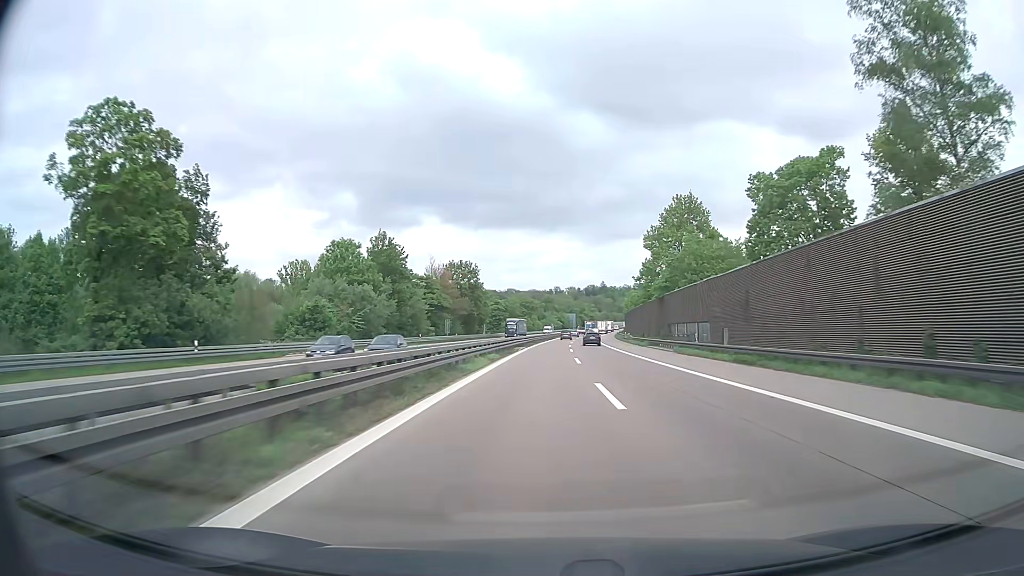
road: motorway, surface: asphalt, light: Day
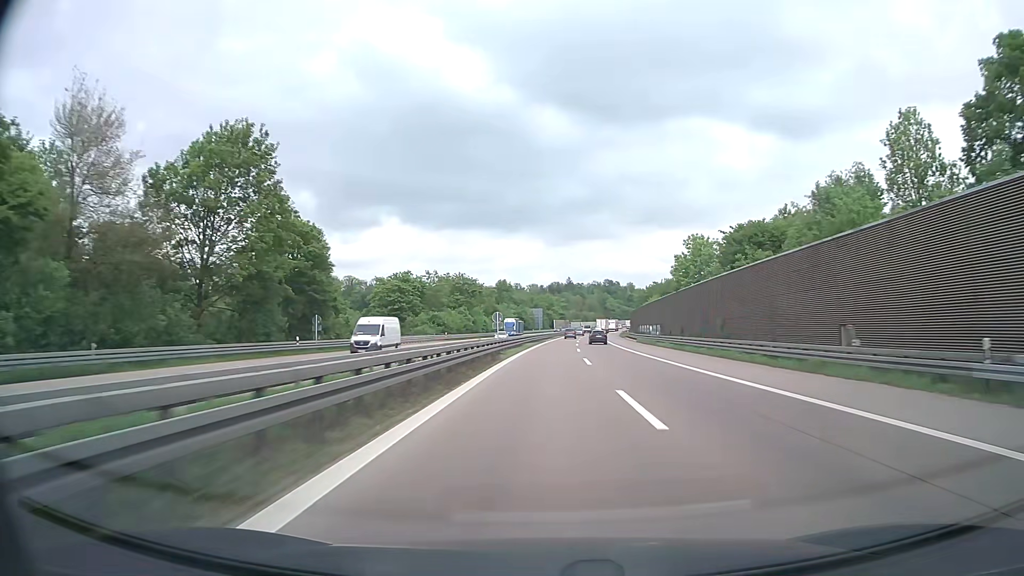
(+2.3, +92.9) m; +3°
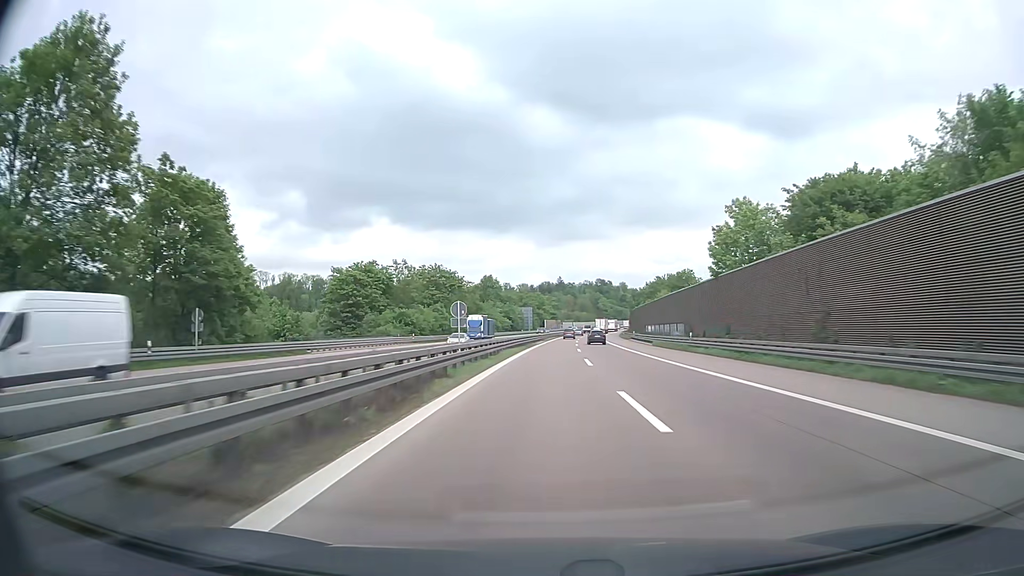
(+0.2, +18.7) m; +1°
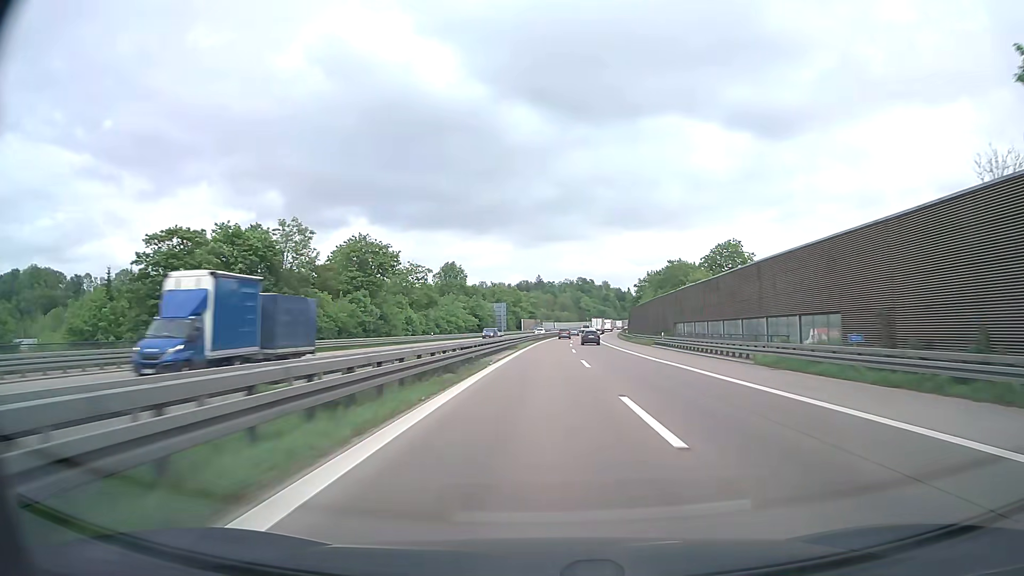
(+0.7, +37.1) m; +2°
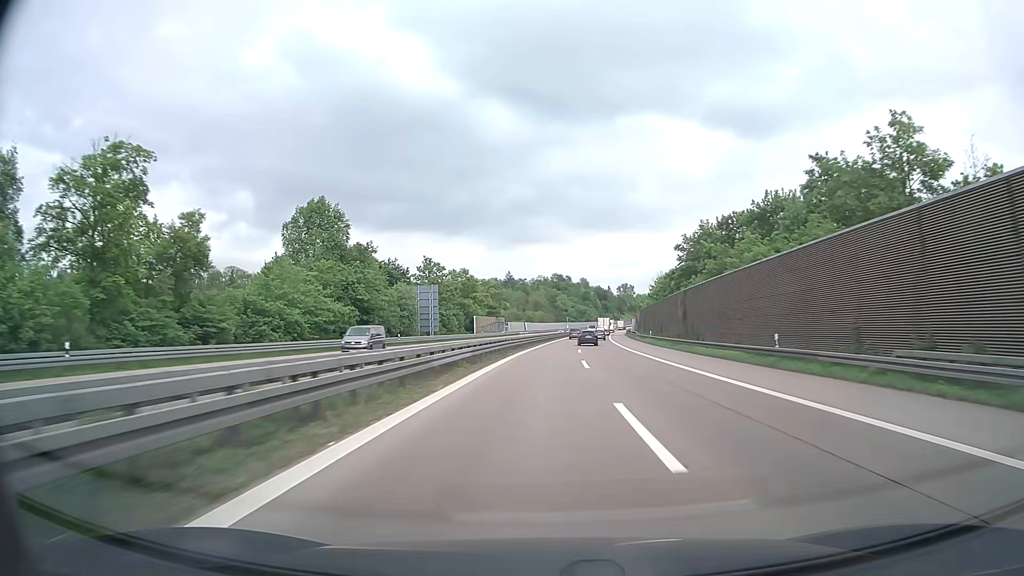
(+1.7, +73.0) m; +2°
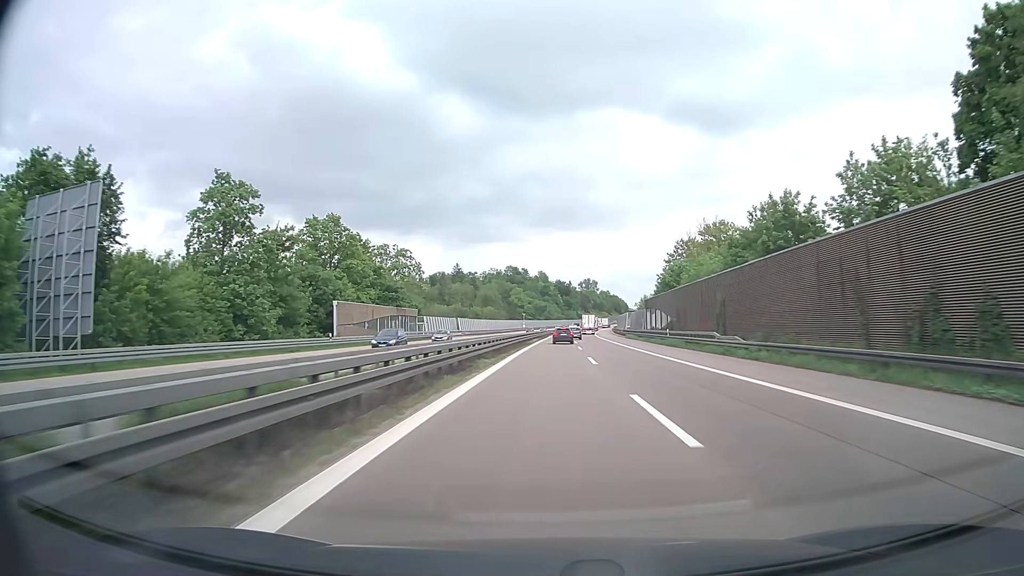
(+2.3, +70.9) m; +4°
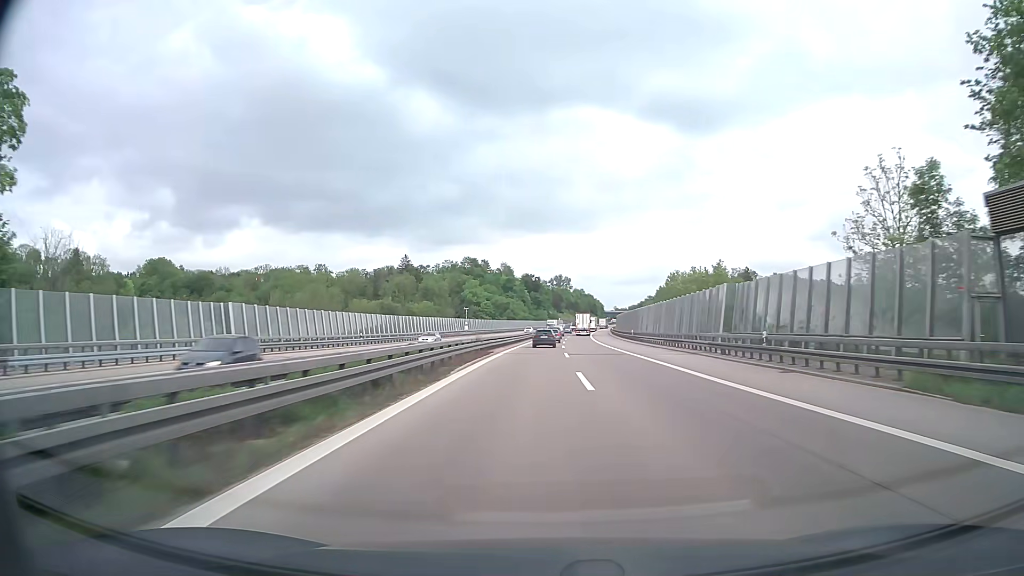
(+2.6, +82.4) m; +3°
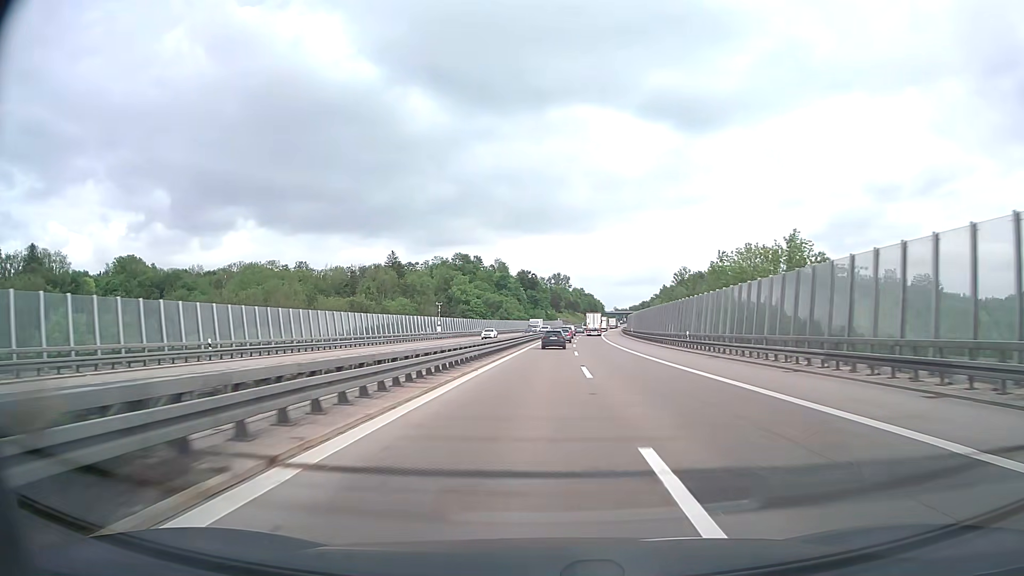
(+0.1, +31.2) m; 0°
(0, +10) (0, +20) (0, +30) (0, +40) (+1, +50) (+1, +60) (+2, +70) (+2, +80) (+3, +90) (+3, +100) m
